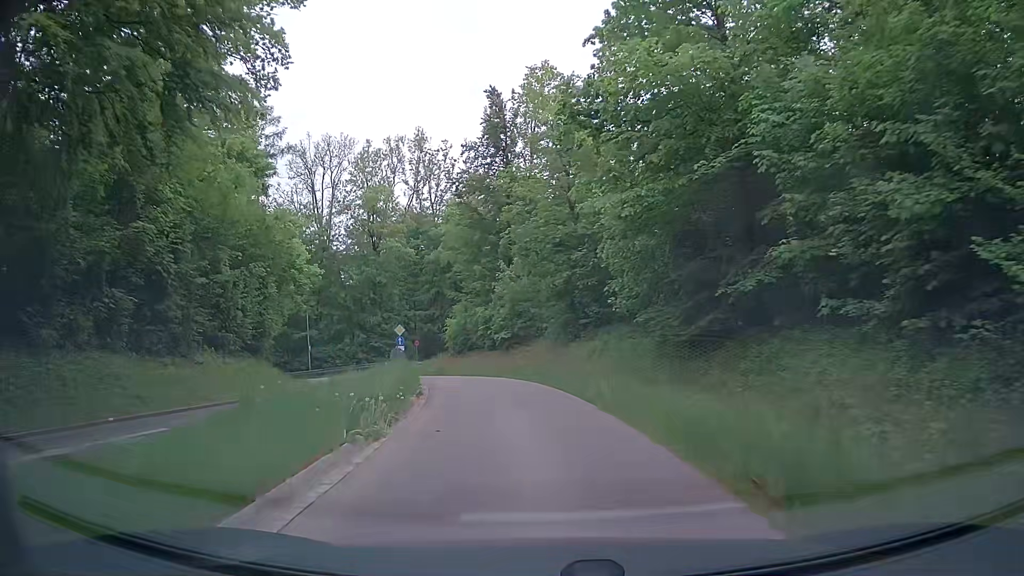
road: tertiary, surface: asphalt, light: Day
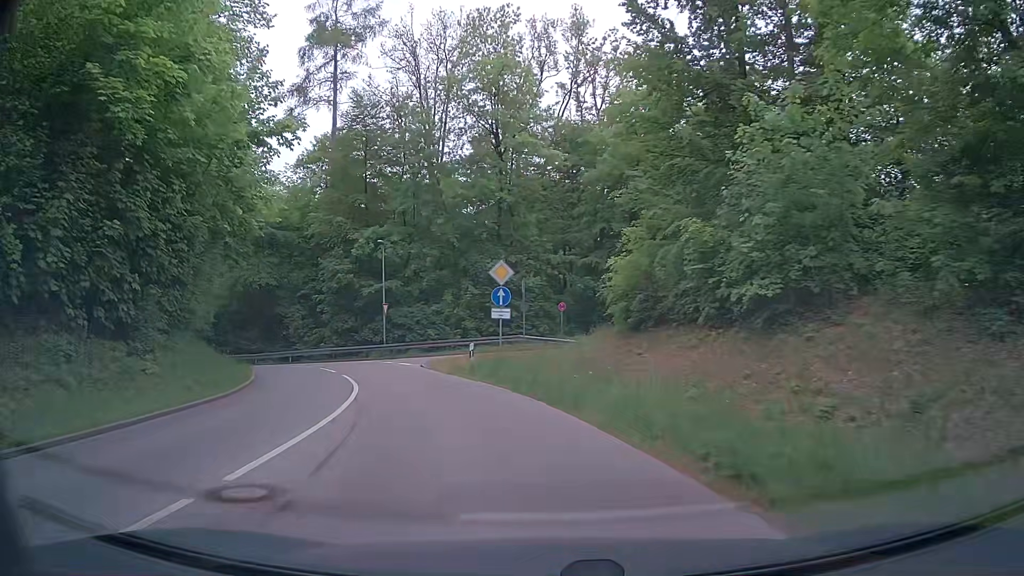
(-3.1, +26.3) m; -14°
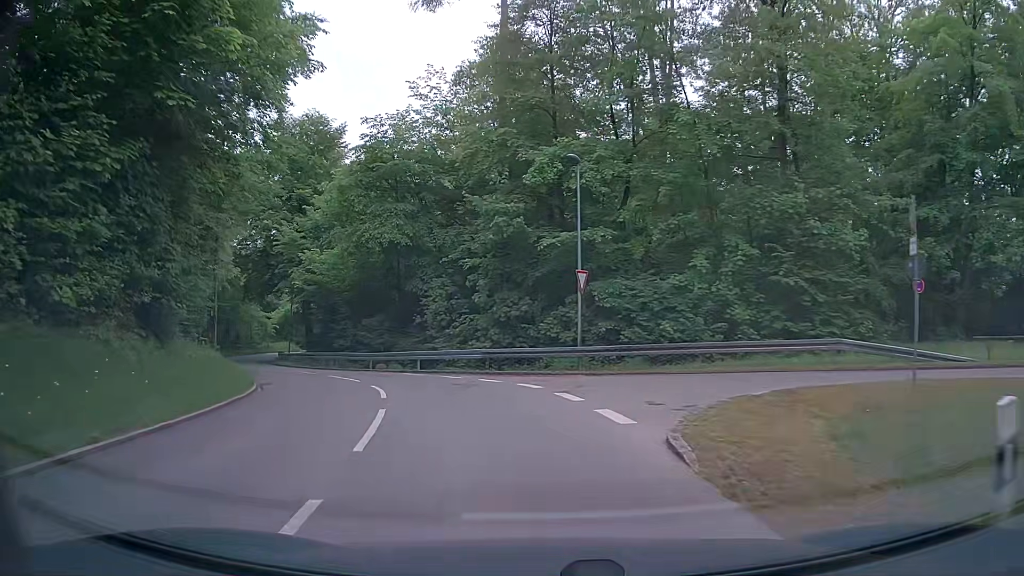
(-3.5, +18.8) m; -19°
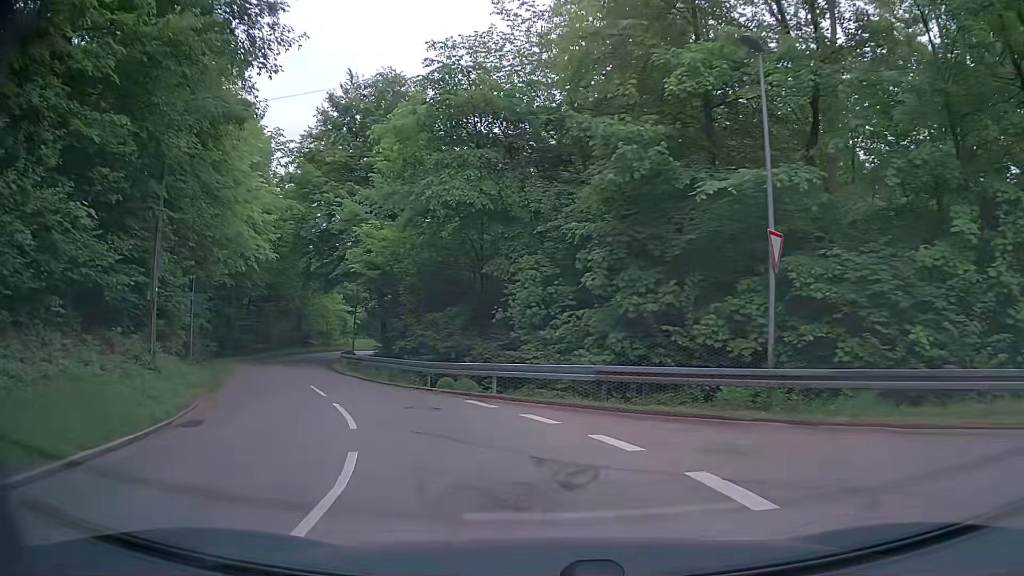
(-0.7, +9.9) m; -8°
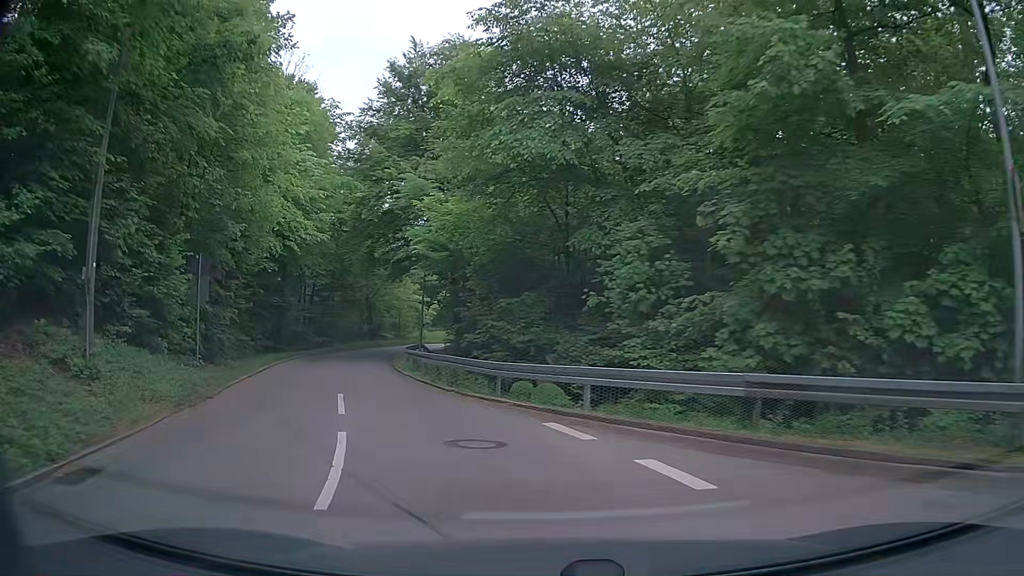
(-0.3, +5.1) m; -6°
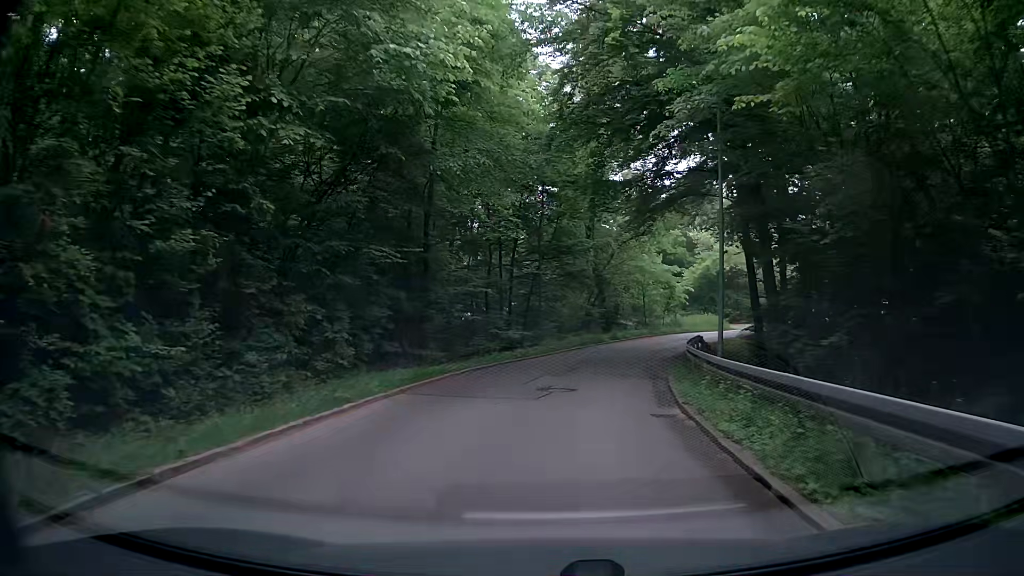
(-5.1, +20.5) m; -21°
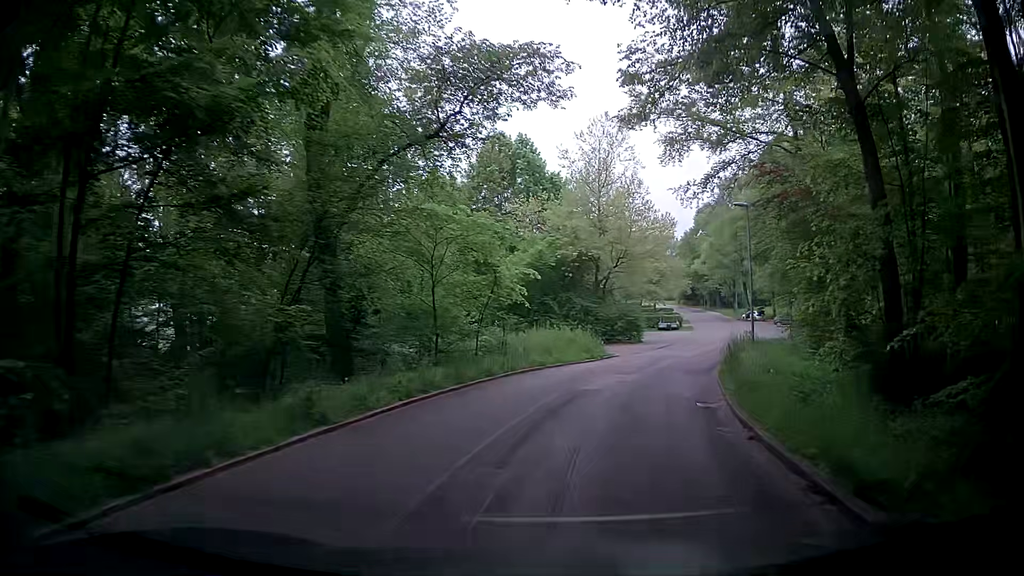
(+3.5, +27.9) m; +18°
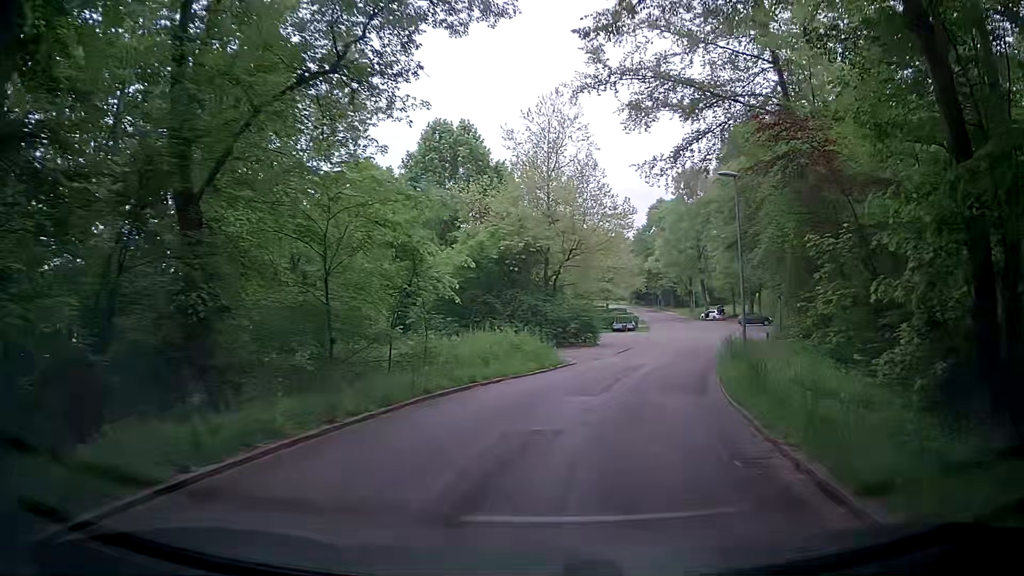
(+0.1, +5.6) m; +3°
(+1, +10) (+3, +20) (+6, +29) (+9, +39) (+12, +48) (+14, +58) (+16, +68) (+18, +78) (+19, +88) (+20, +98) m
